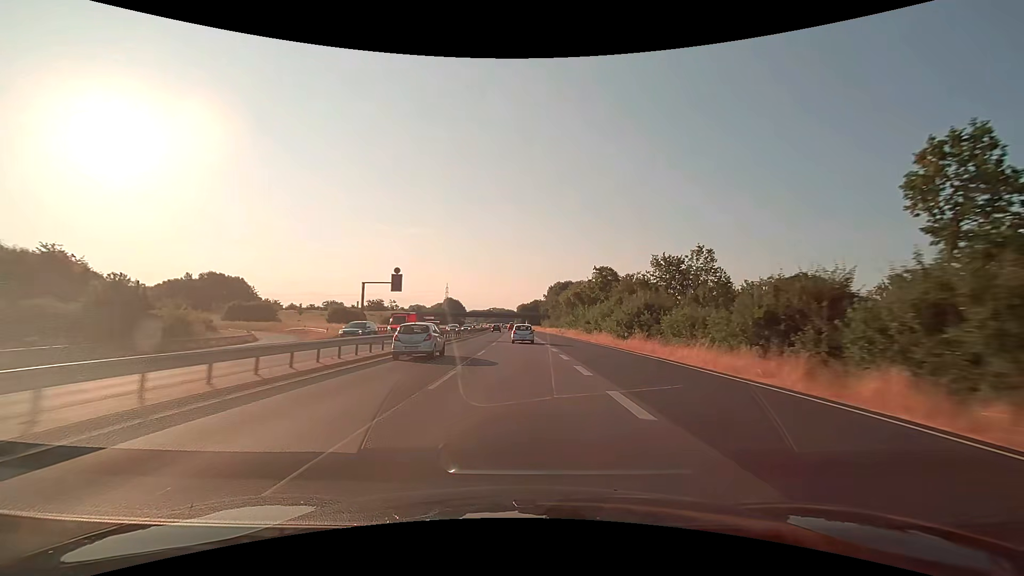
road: trunk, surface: asphalt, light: Day
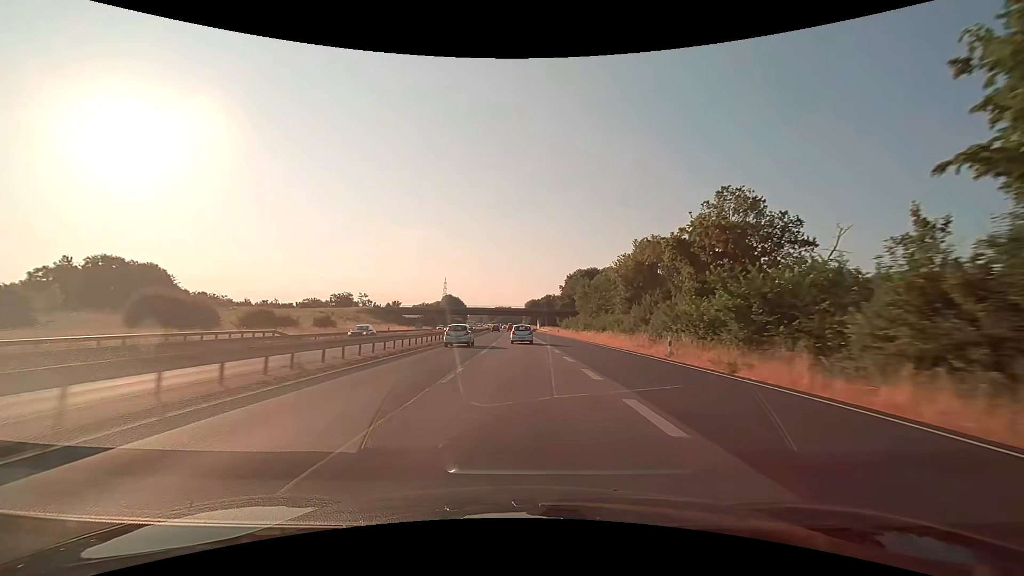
(-0.6, +60.2) m; -1°
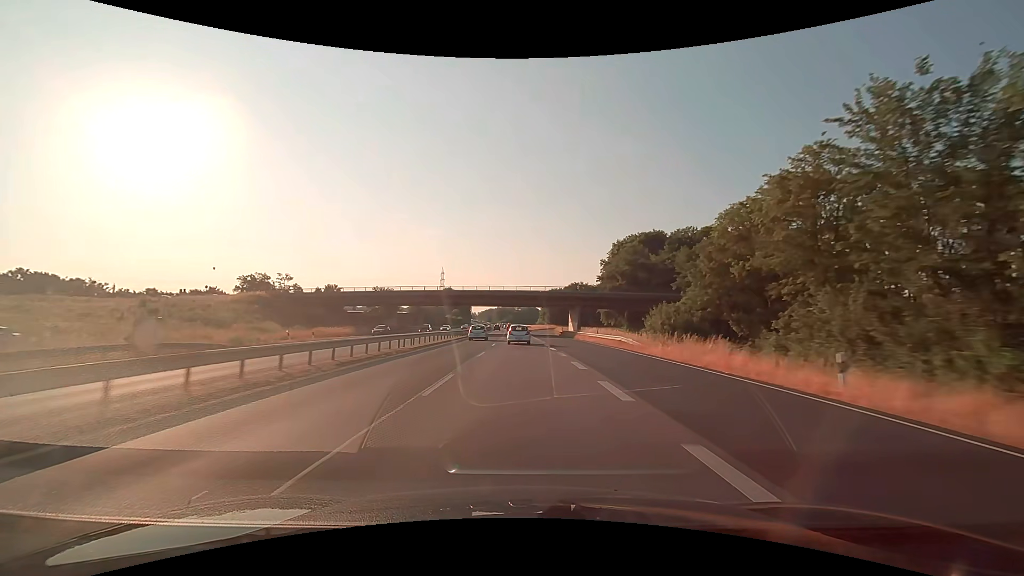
(-1.0, +75.7) m; -2°
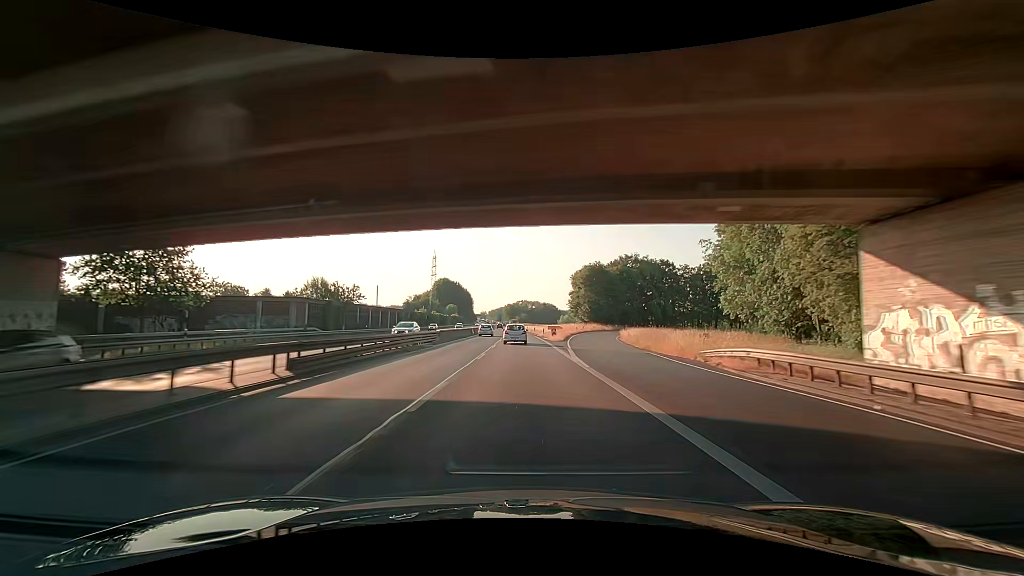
(-0.9, +75.2) m; -1°
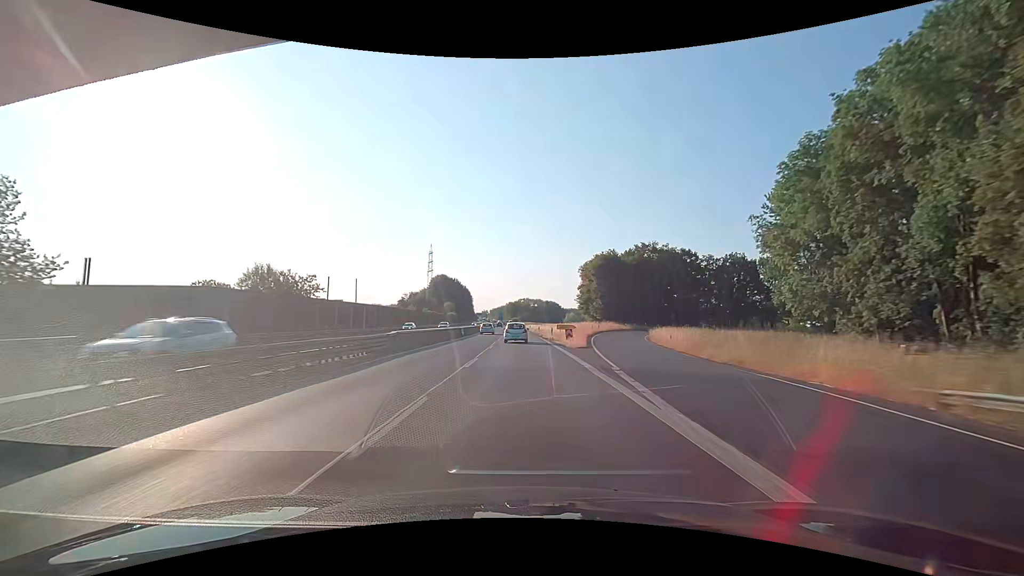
(0.0, +14.9) m; 0°
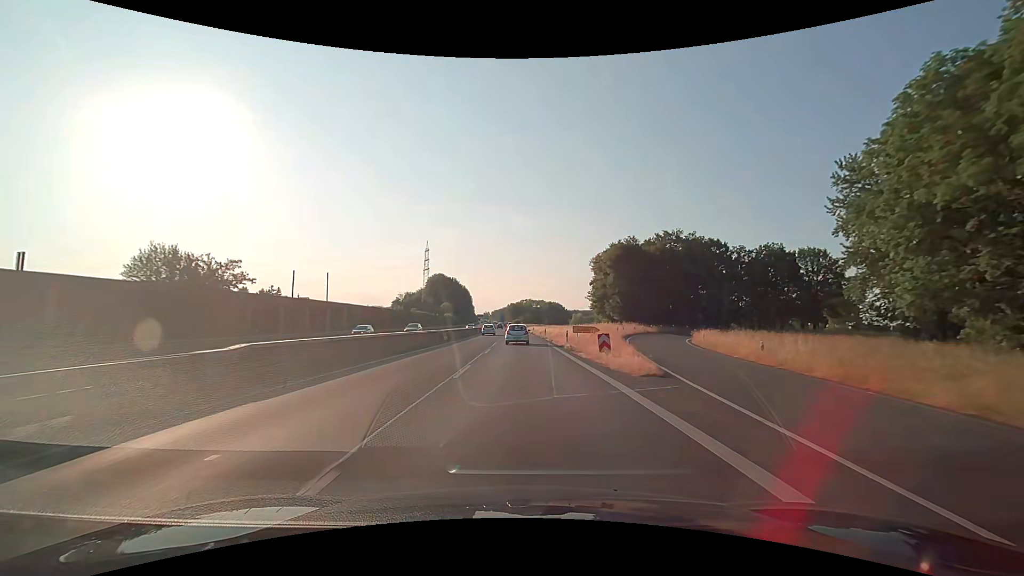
(0.0, +14.9) m; 0°
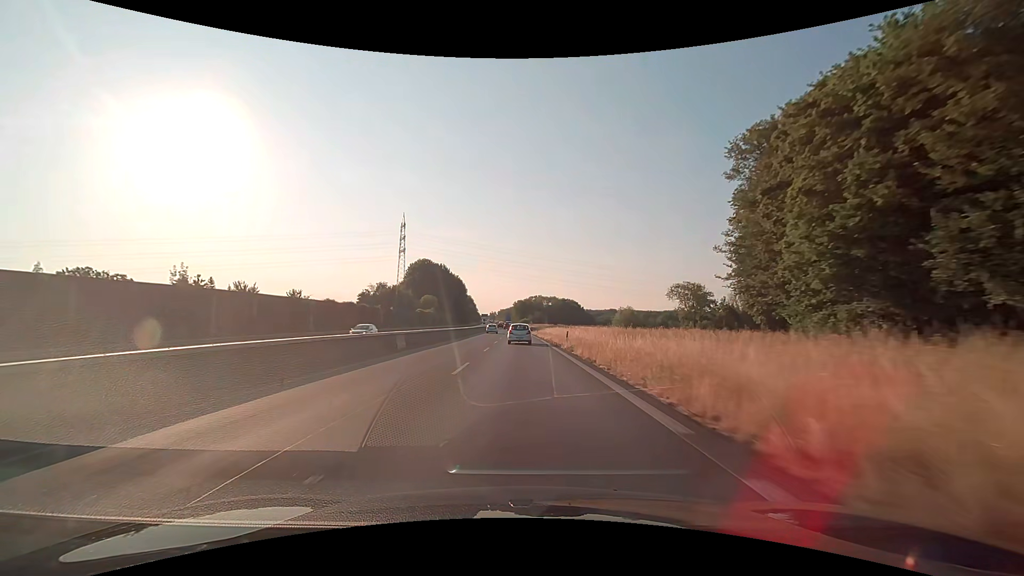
(-0.6, +59.4) m; -1°
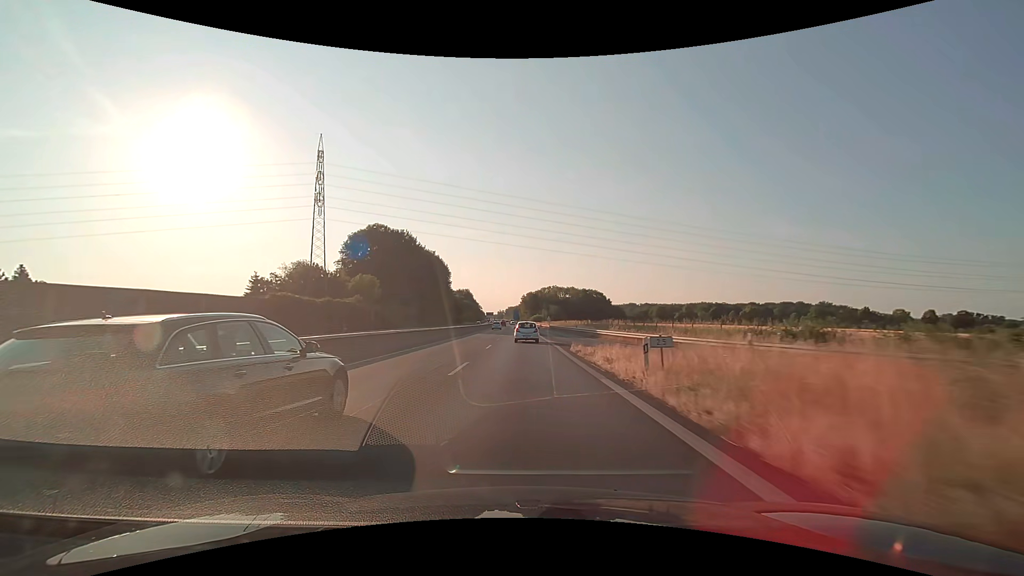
(-0.7, +73.7) m; -1°
(0, +10) (0, +20) (0, +30) (0, +40) (0, +50) (0, +60) (-1, +70) (-1, +80) (-1, +90) (-1, +100) m
